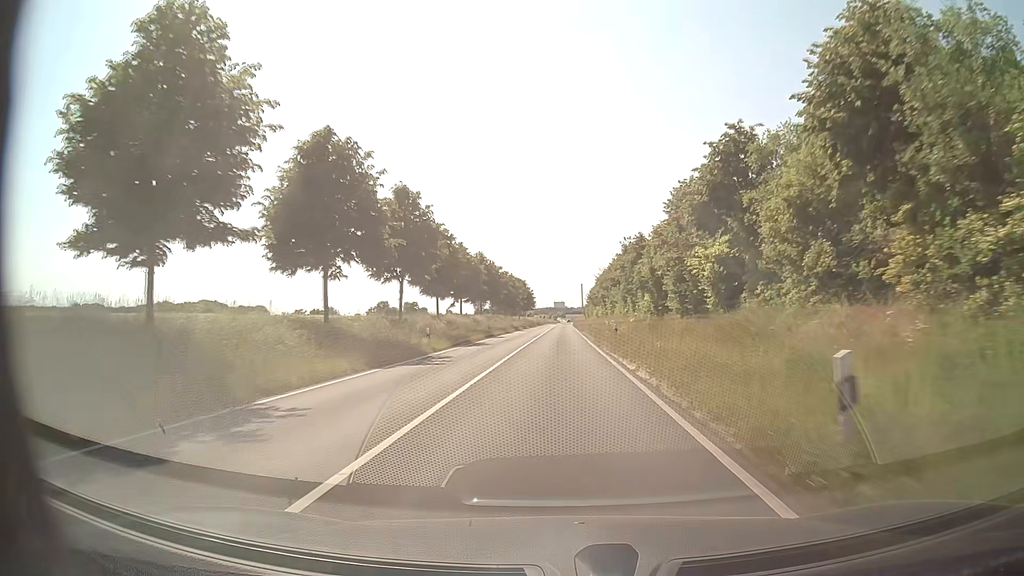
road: secondary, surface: asphalt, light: Day
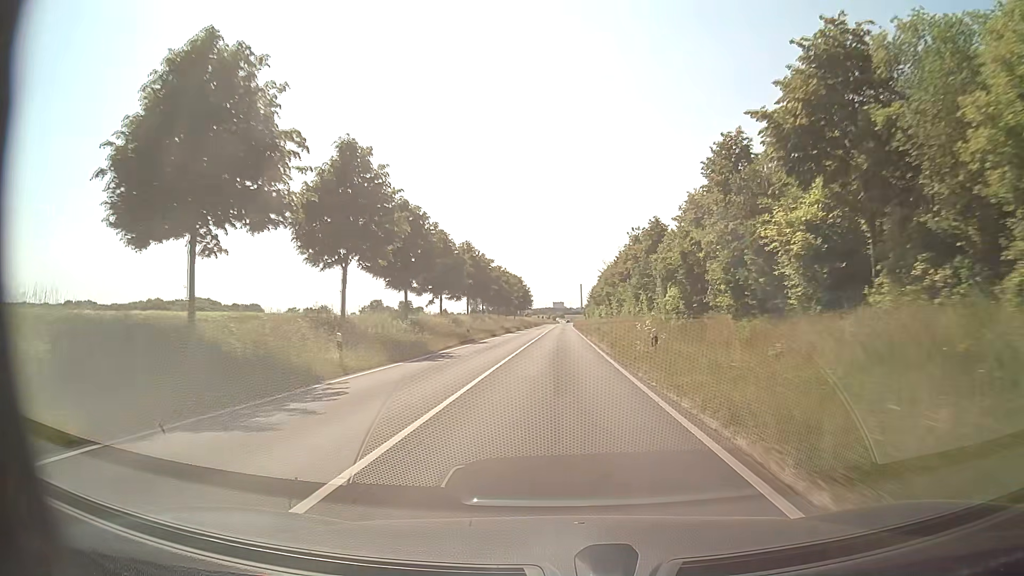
(0.0, +12.6) m; 0°
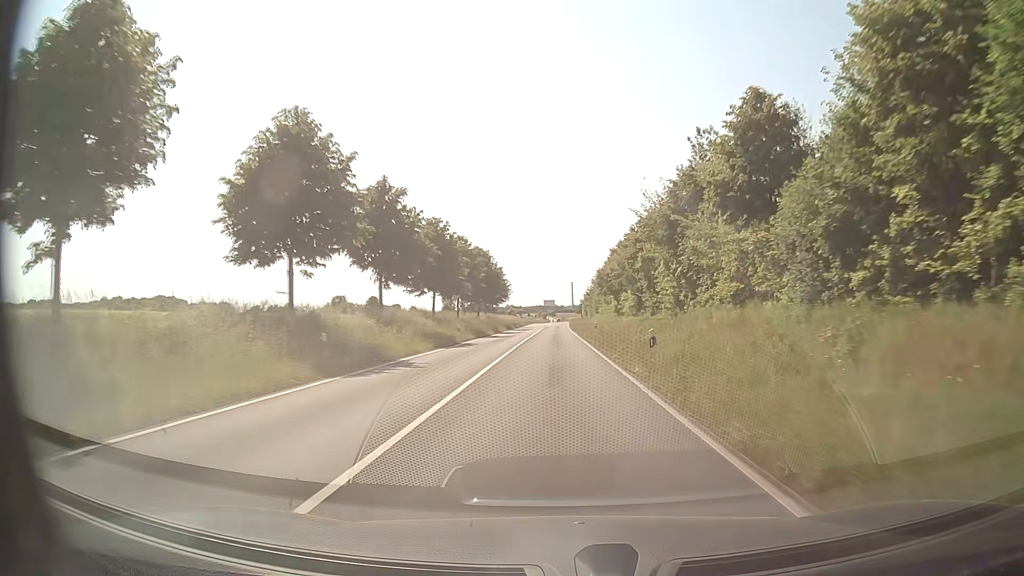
(+0.3, +51.0) m; +1°
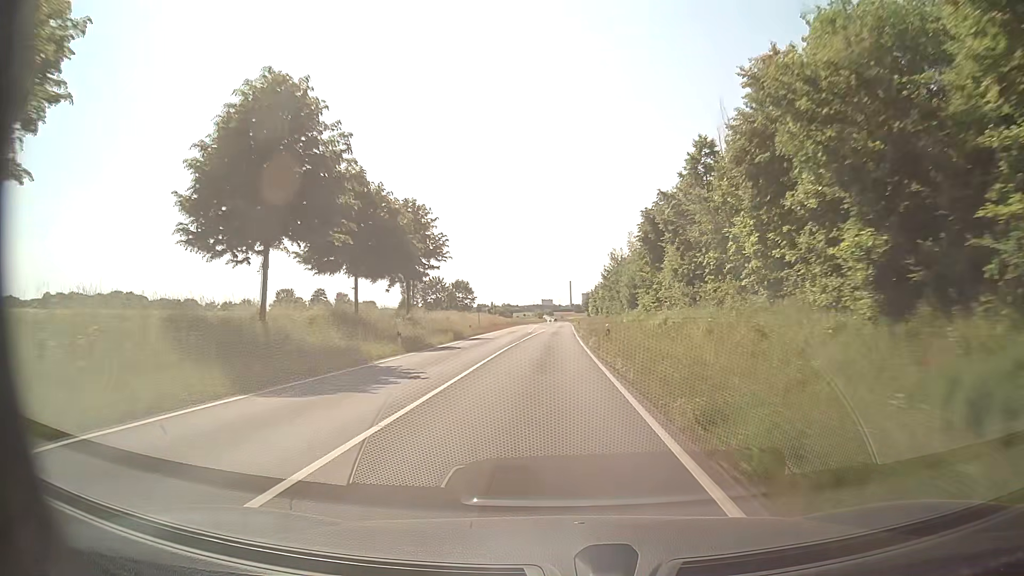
(+0.2, +64.9) m; 0°
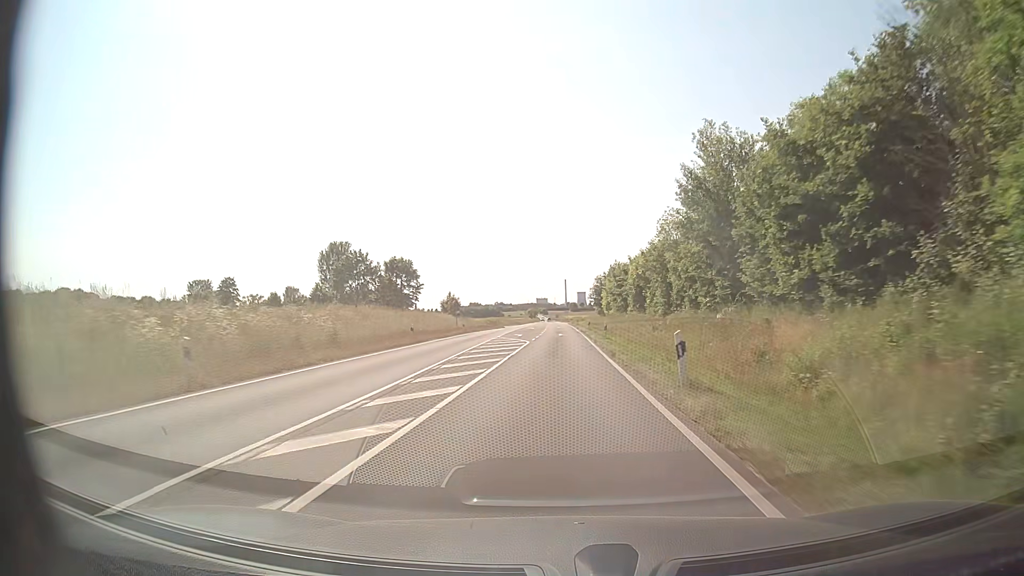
(+0.4, +65.0) m; +1°
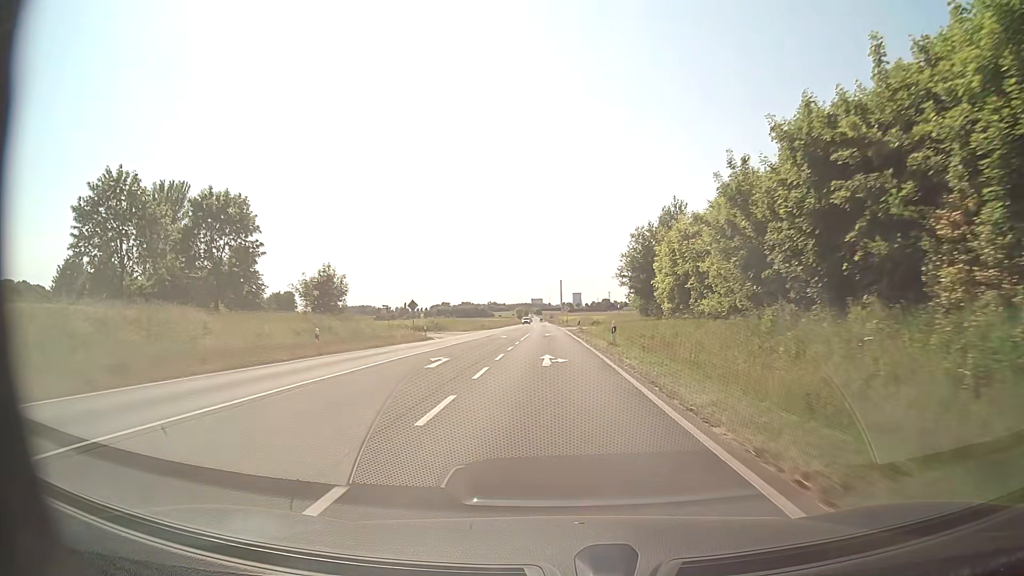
(+0.3, +61.6) m; +1°
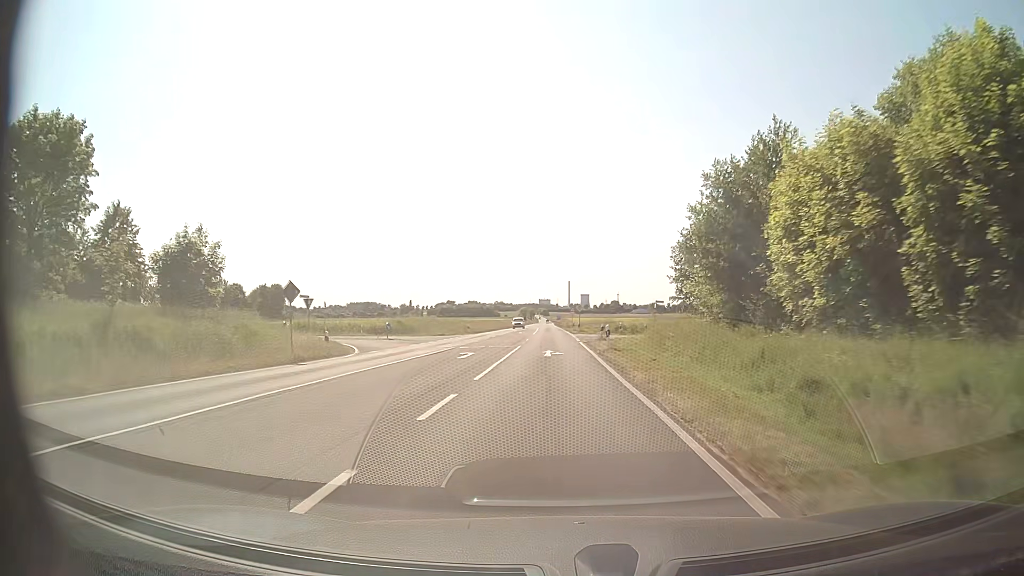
(-0.2, +23.7) m; -1°
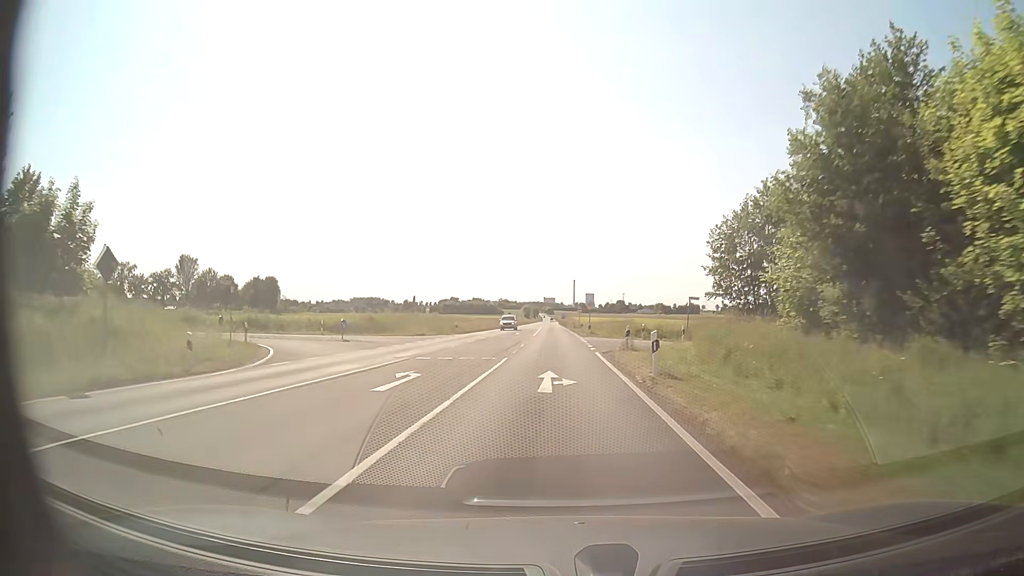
(0.0, +11.7) m; 0°
(0, +10) (0, +20) (0, +30) (0, +40) (0, +50) (0, +60) (0, +70) (-1, +80) (-1, +90) (-1, +100) m
